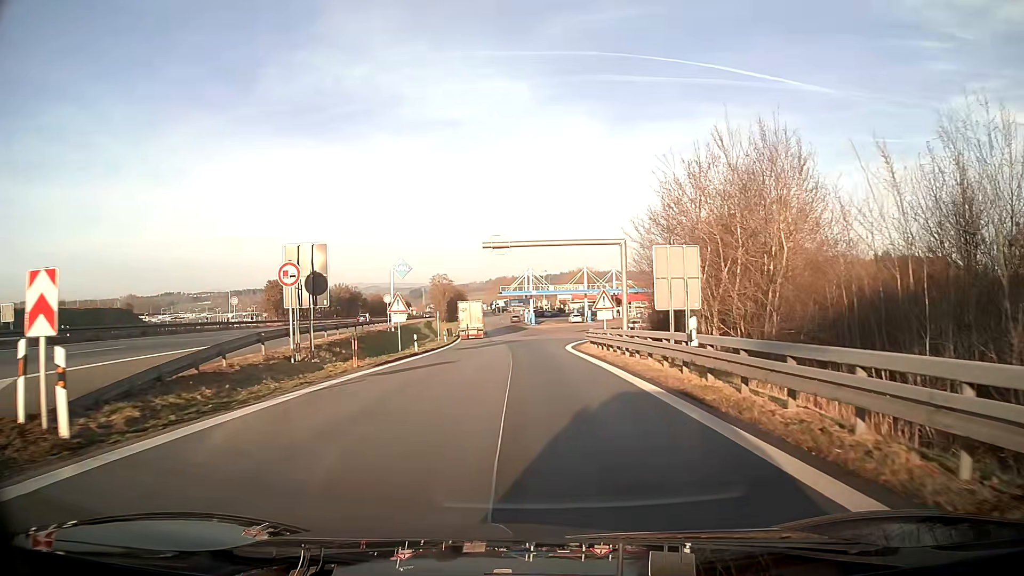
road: motorway_link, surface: asphalt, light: Day
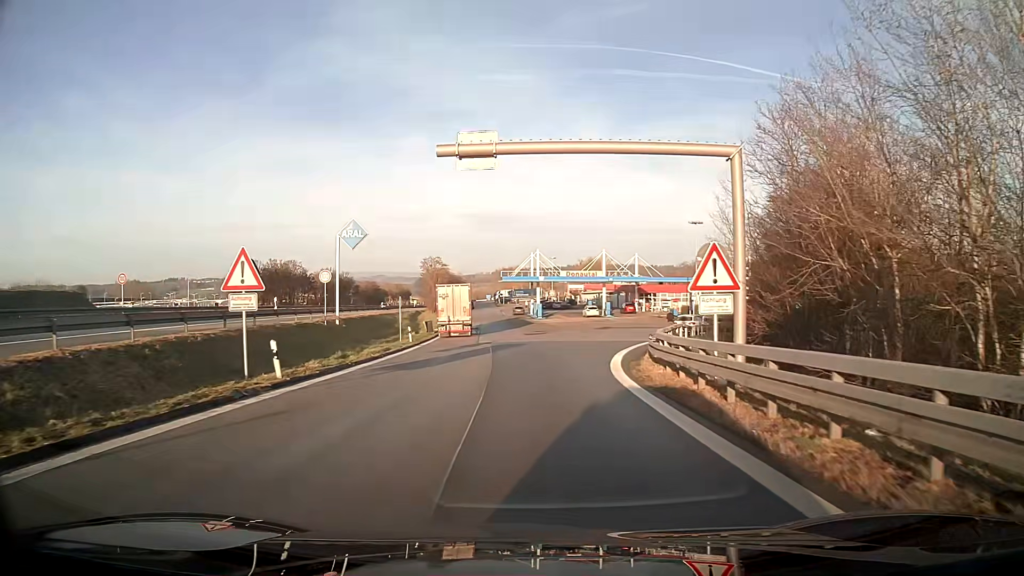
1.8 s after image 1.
(-0.1, +20.0) m; -1°
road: service
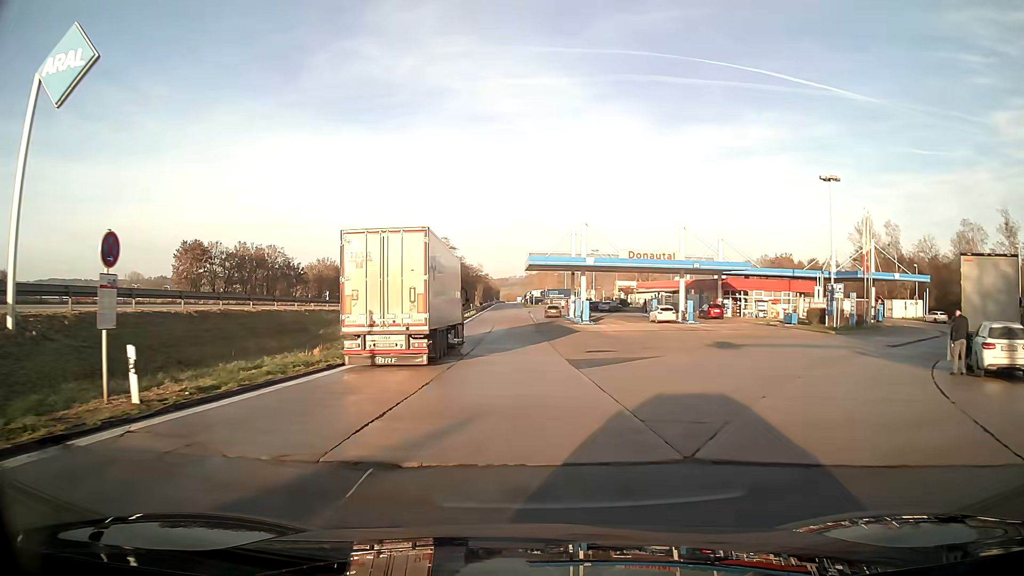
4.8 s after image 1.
(-0.7, +32.4) m; -3°
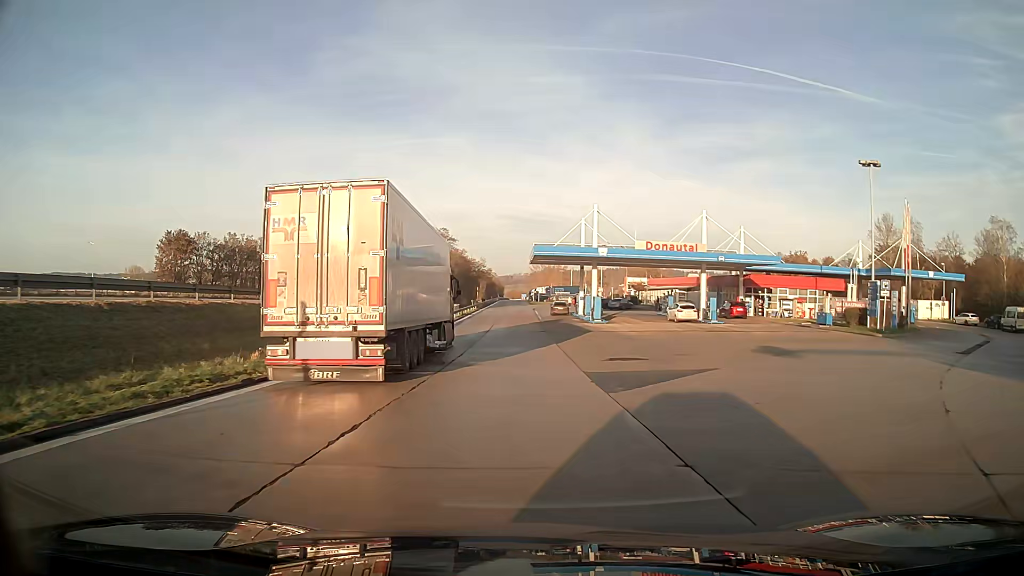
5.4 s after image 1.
(0.0, +6.3) m; 0°
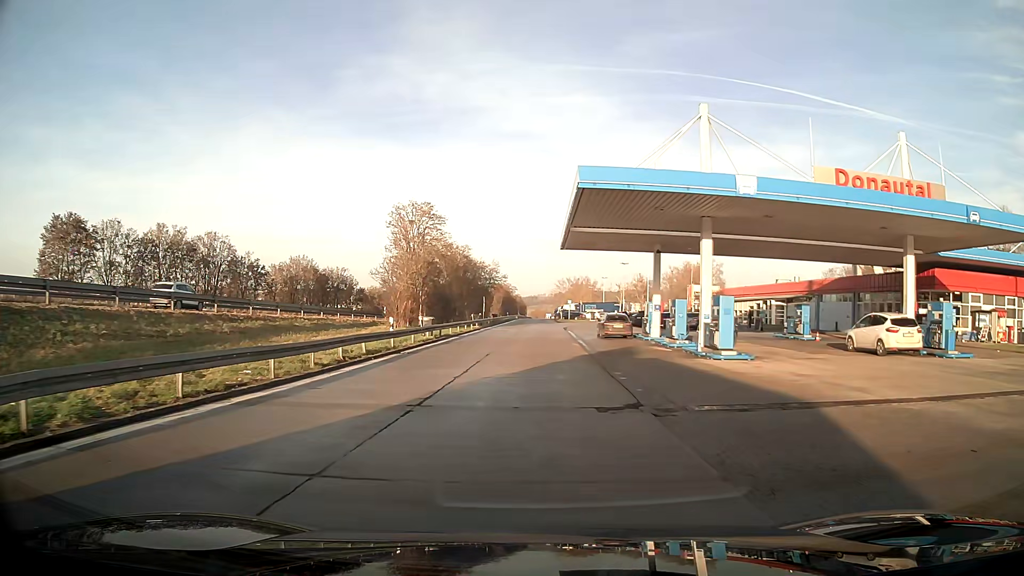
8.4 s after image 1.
(-0.5, +30.4) m; -2°
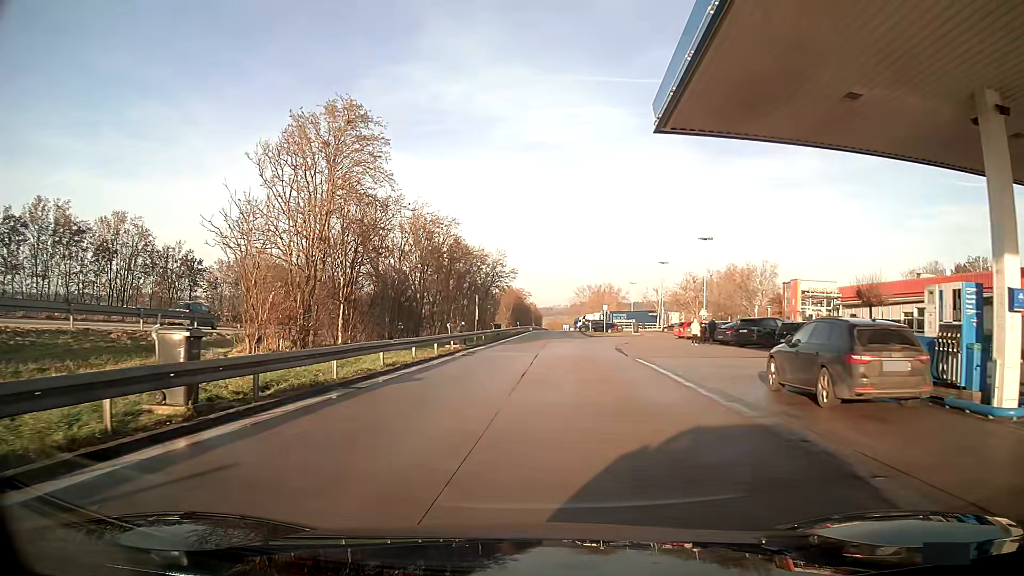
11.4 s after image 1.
(-0.3, +27.8) m; -1°
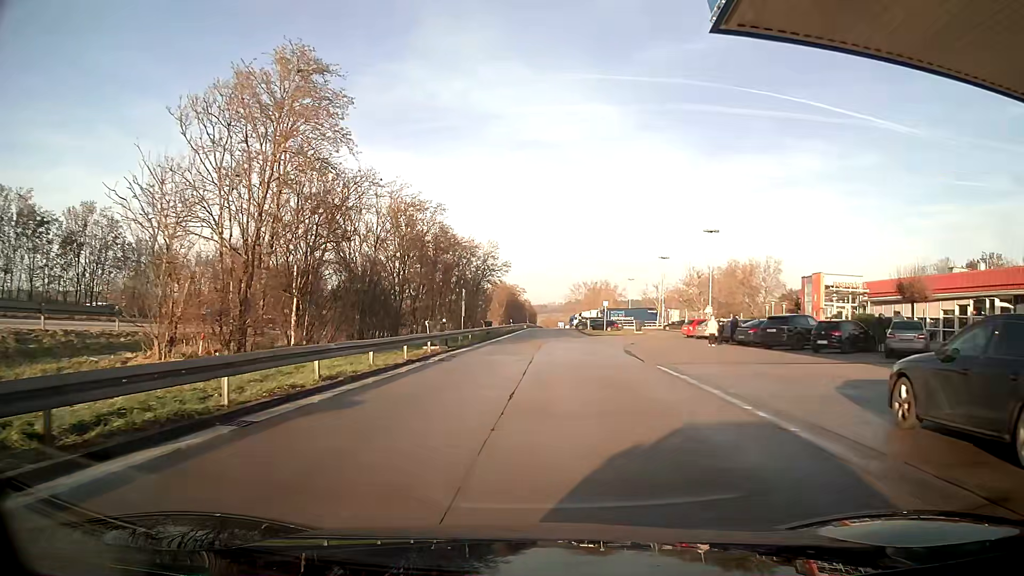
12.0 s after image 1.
(0.0, +5.3) m; 0°
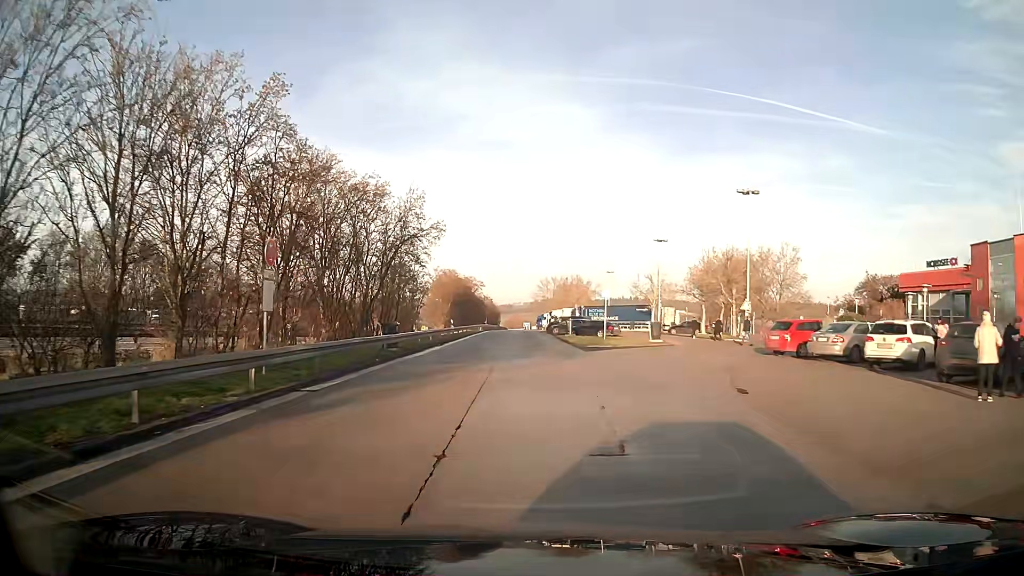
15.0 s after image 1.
(+0.8, +25.7) m; +3°
(0, +10) (0, +20) (0, +30) (0, +40) (-1, +50) (-1, +60) (-1, +70) (-1, +80) (-2, +90) (-2, +100) m
